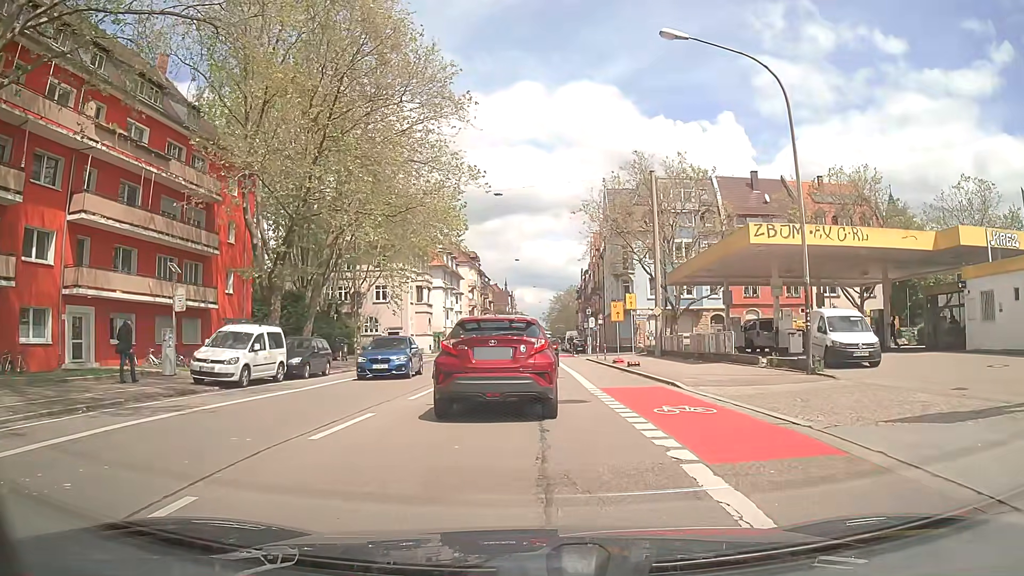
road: secondary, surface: asphalt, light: Day
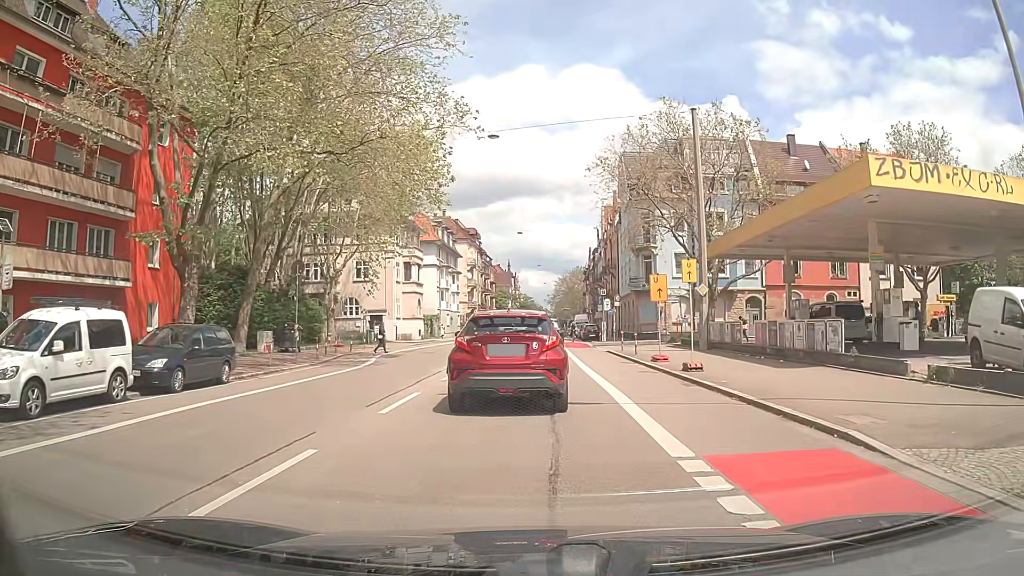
(+0.2, +9.8) m; +2°
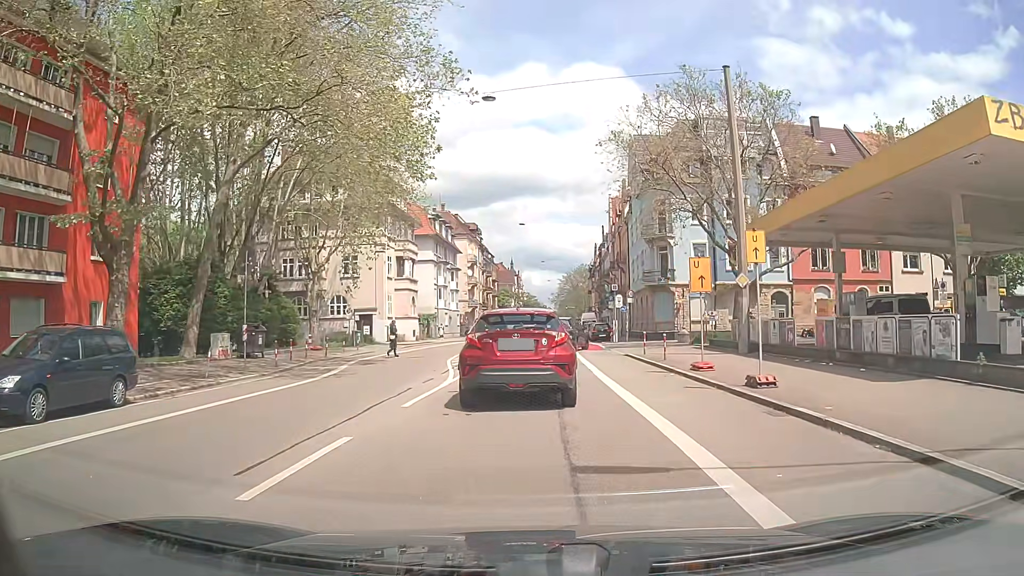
(-0.1, +5.4) m; +1°
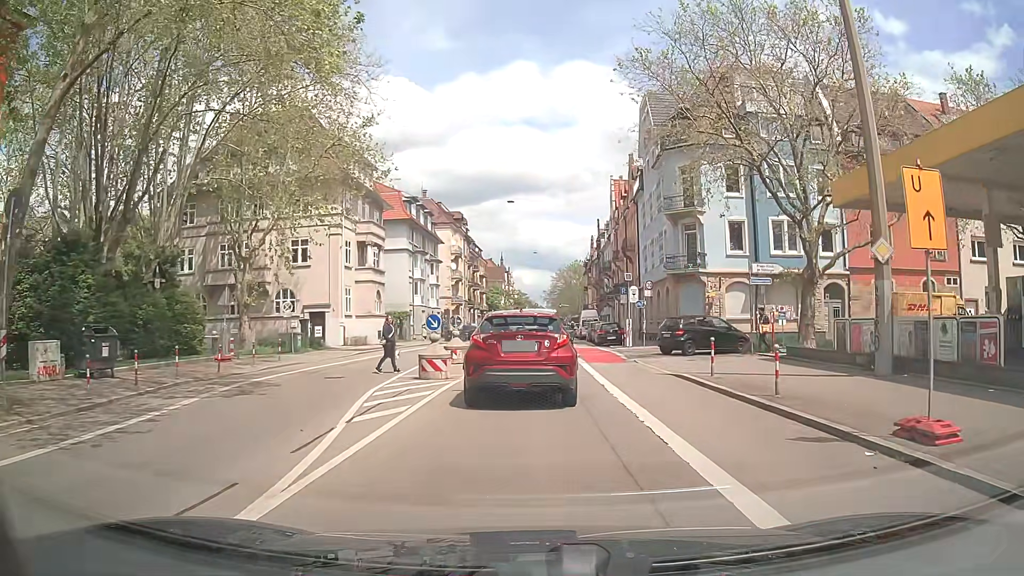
(-0.3, +11.0) m; -1°
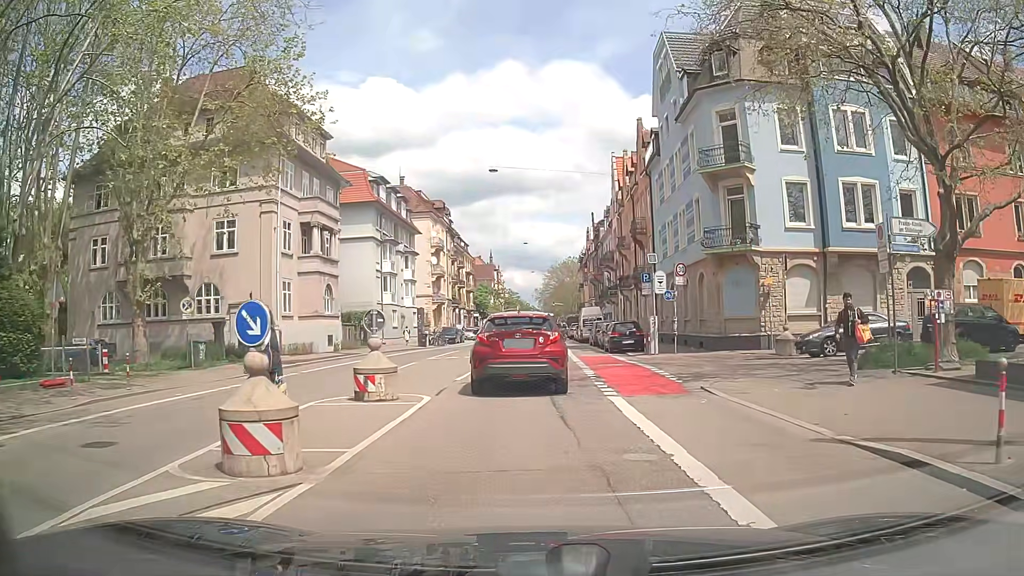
(+0.1, +10.6) m; +1°
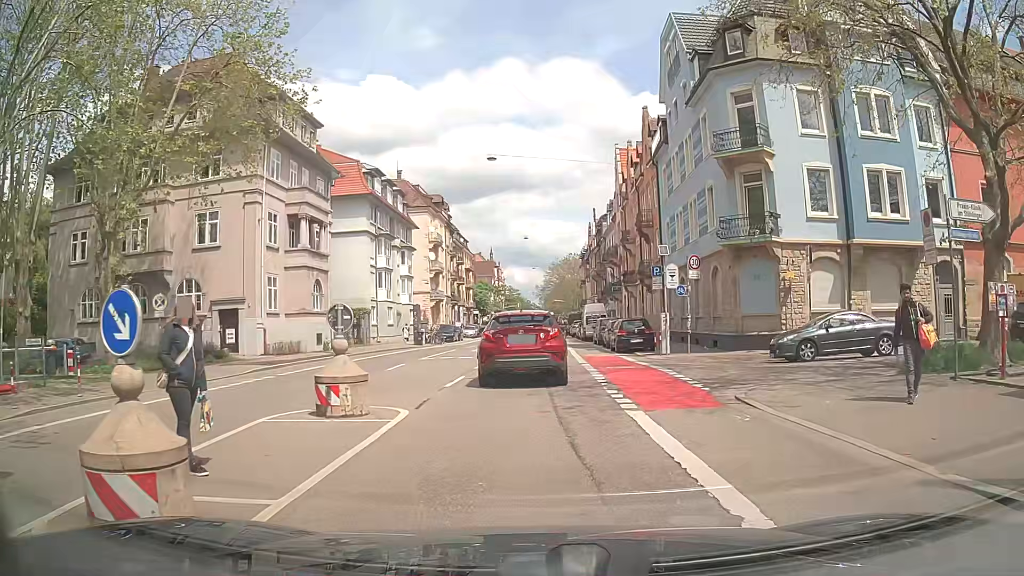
(0.0, +2.2) m; +1°
